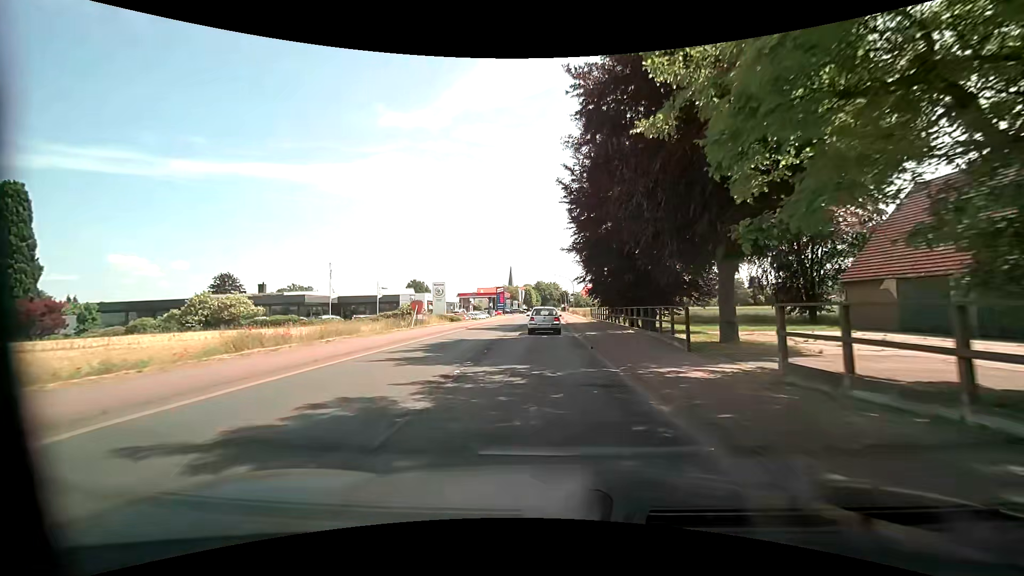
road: primary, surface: asphalt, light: Day
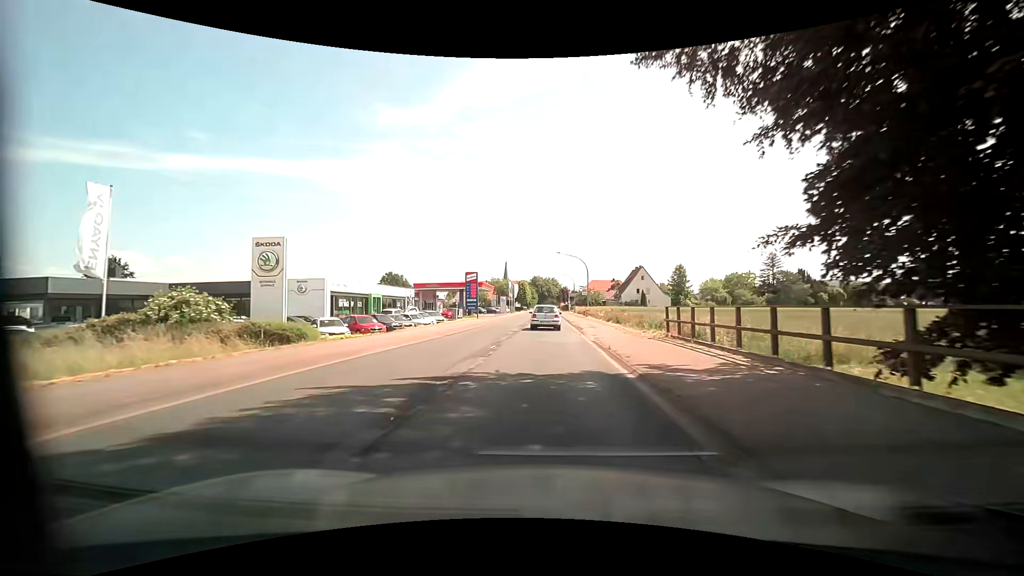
(0.0, +36.1) m; 0°
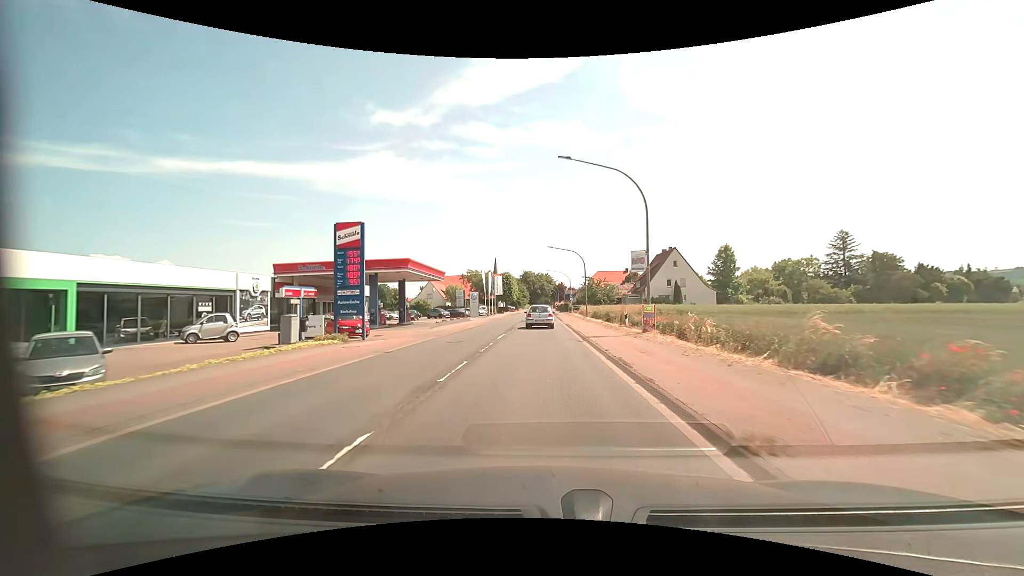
(+0.6, +37.6) m; +1°
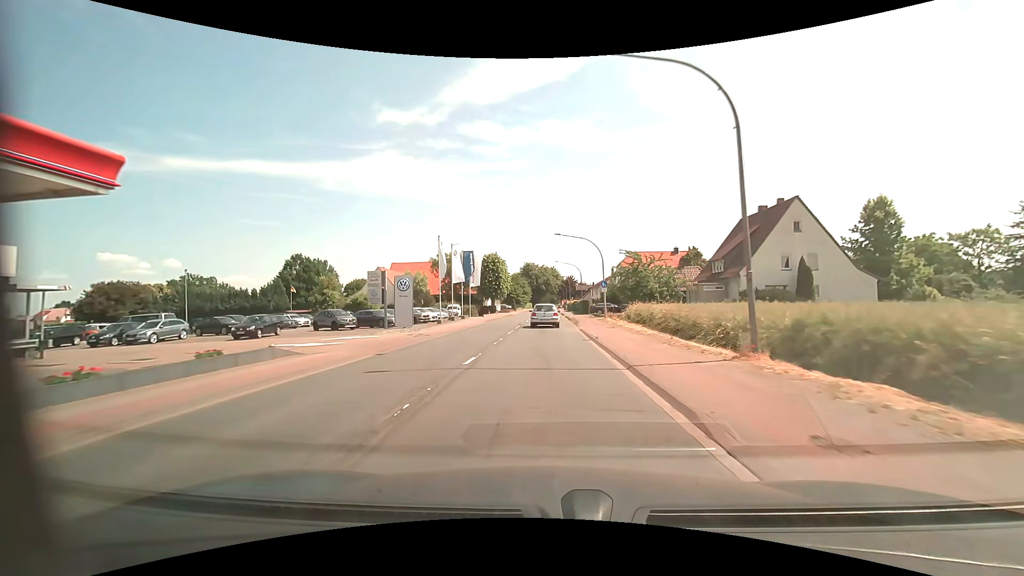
(-0.1, +40.4) m; -1°
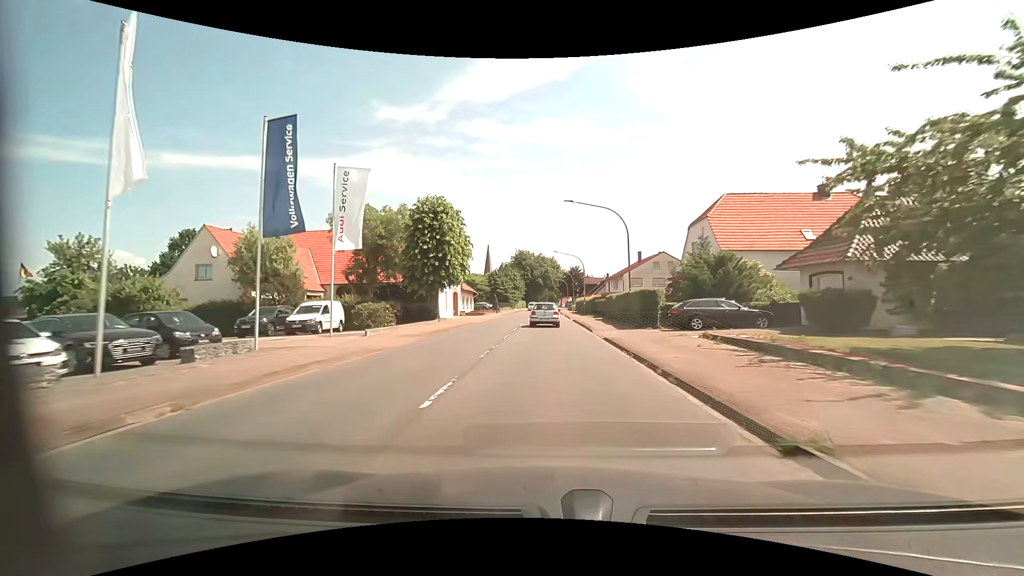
(0.0, +41.3) m; 0°
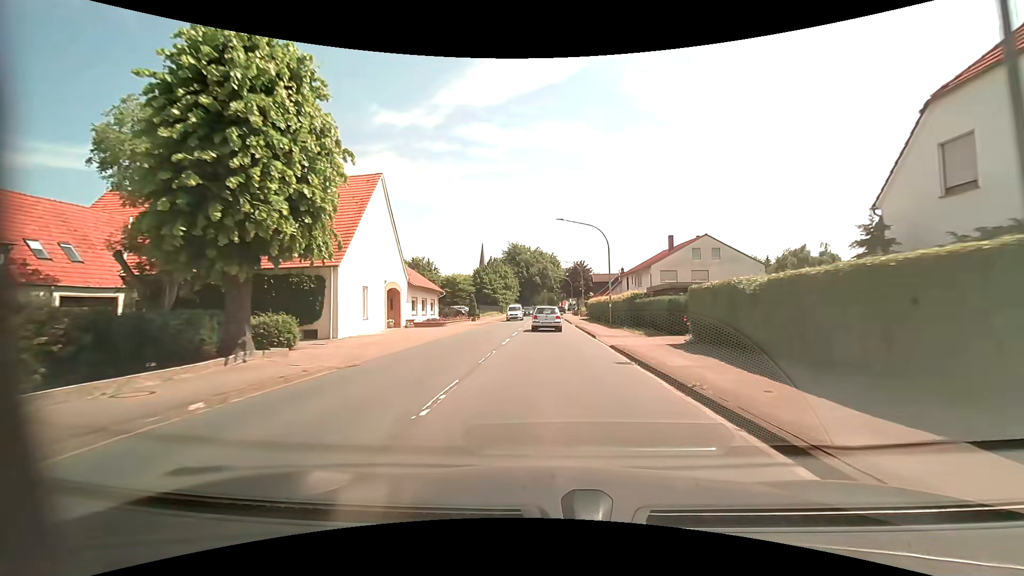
(0.0, +24.7) m; 0°
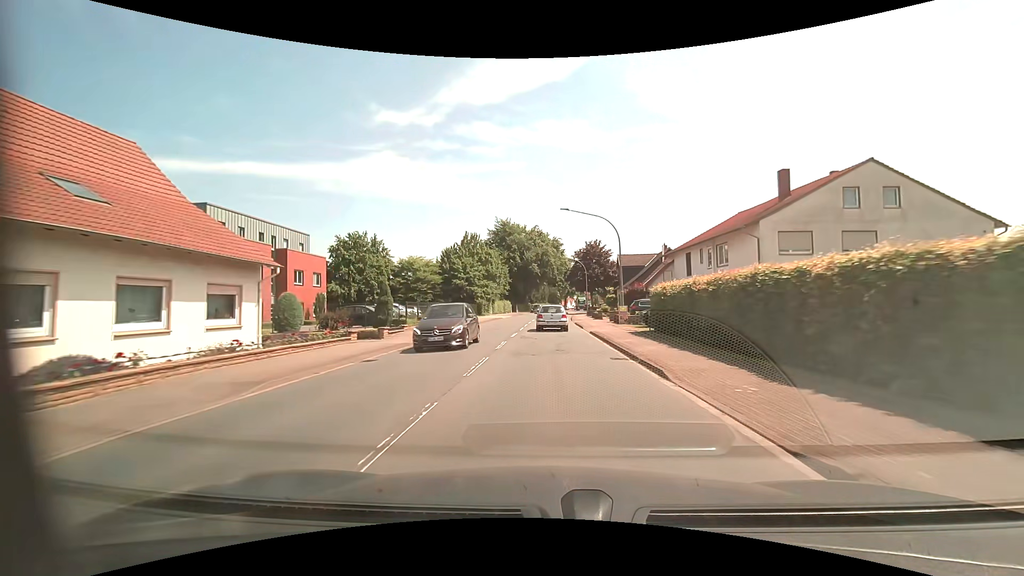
(+0.1, +32.9) m; 0°
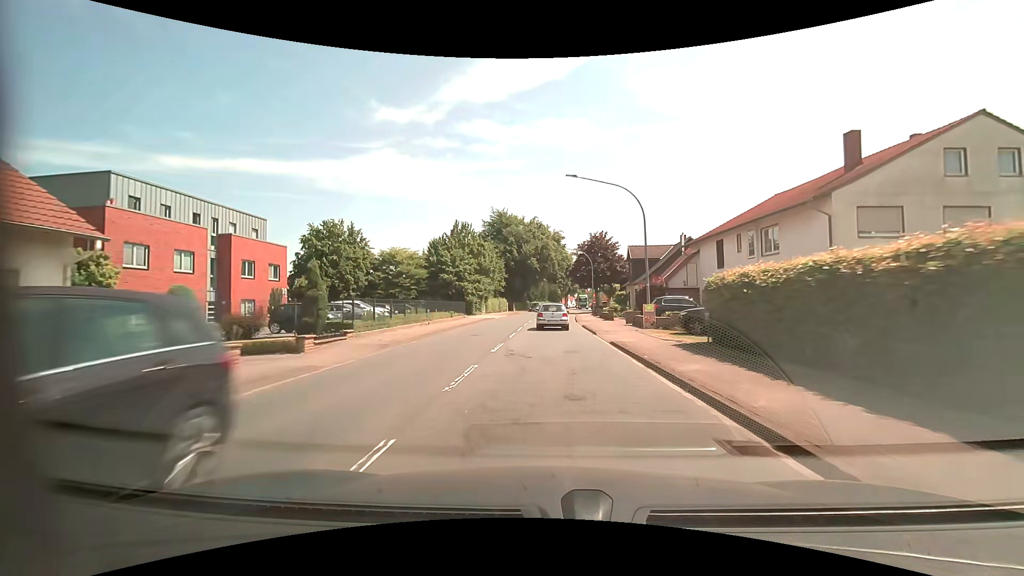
(0.0, +8.1) m; 0°
(0, +10) (0, +20) (0, +30) (0, +40) (+1, +50) (+2, +60) (+3, +70) (+4, +80) (+6, +90) (+7, +100) m
